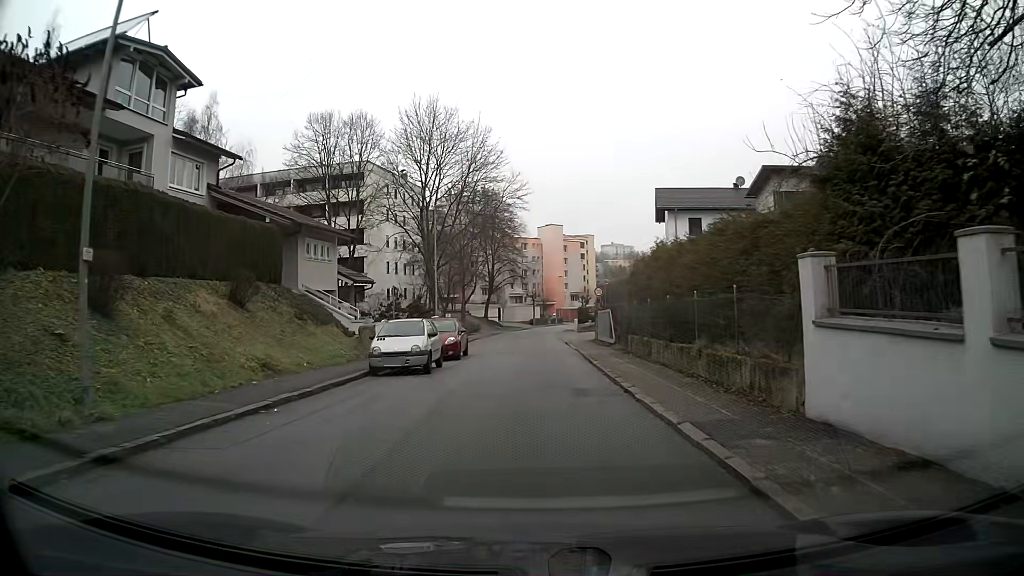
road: residential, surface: asphalt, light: Day
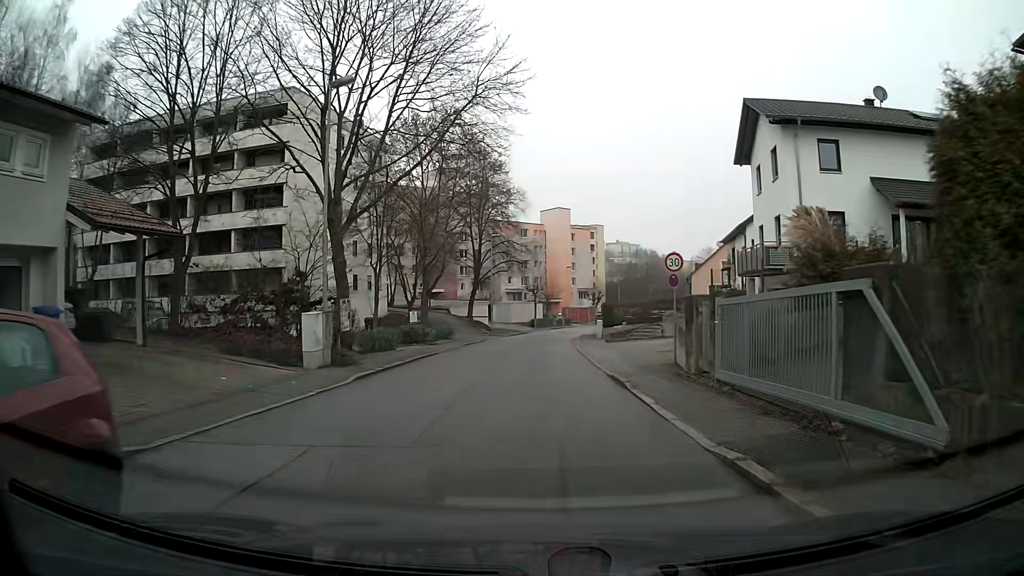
(-0.5, +22.6) m; -2°
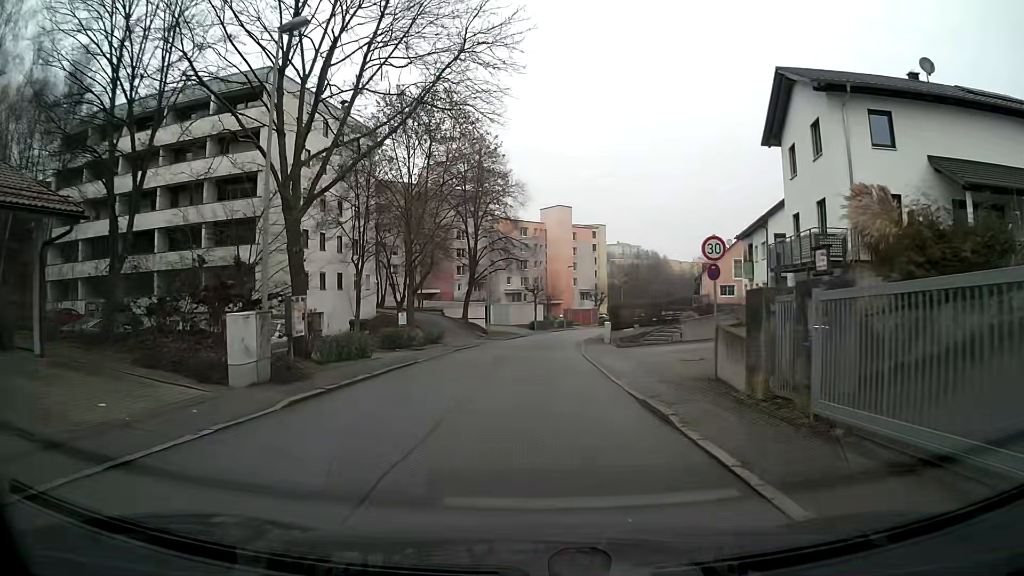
(0.0, +4.5) m; 0°
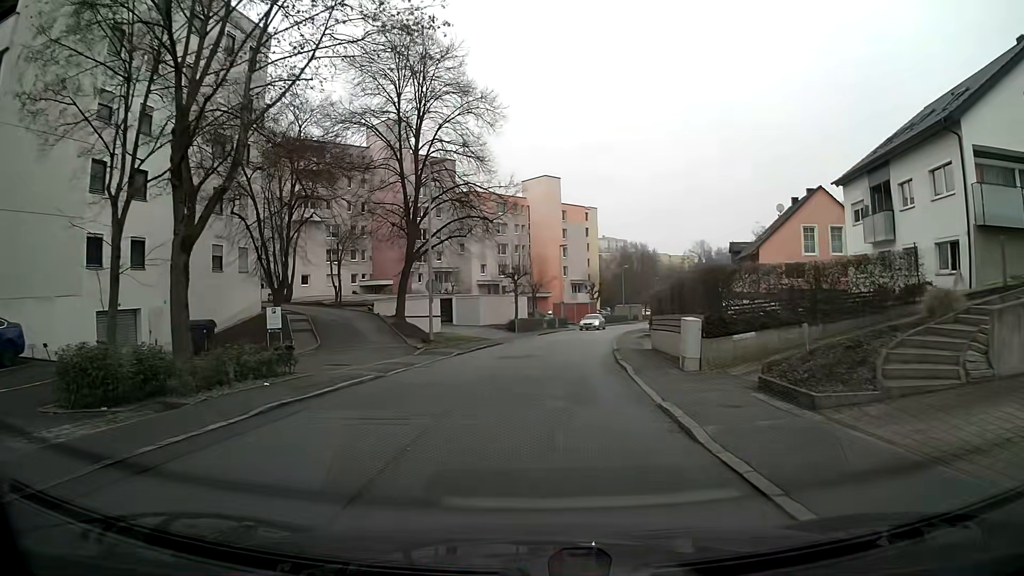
(+0.1, +22.6) m; +2°
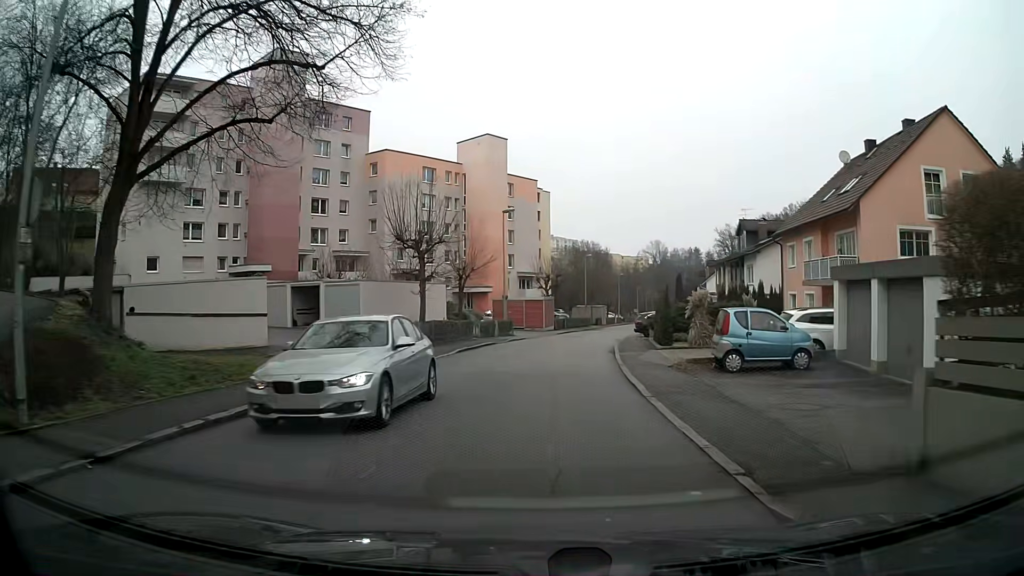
(+1.0, +22.4) m; +5°
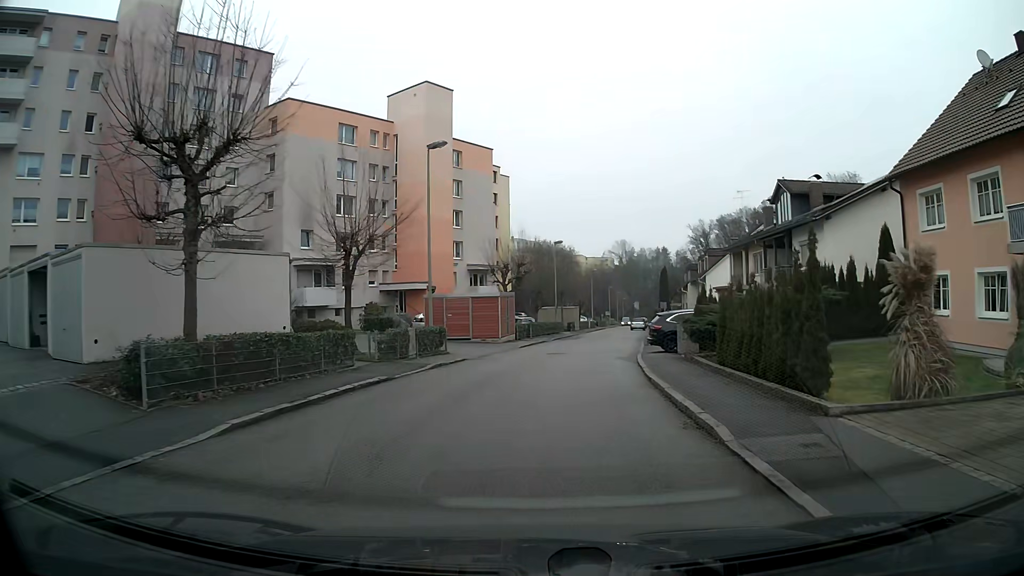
(+0.5, +17.9) m; +3°
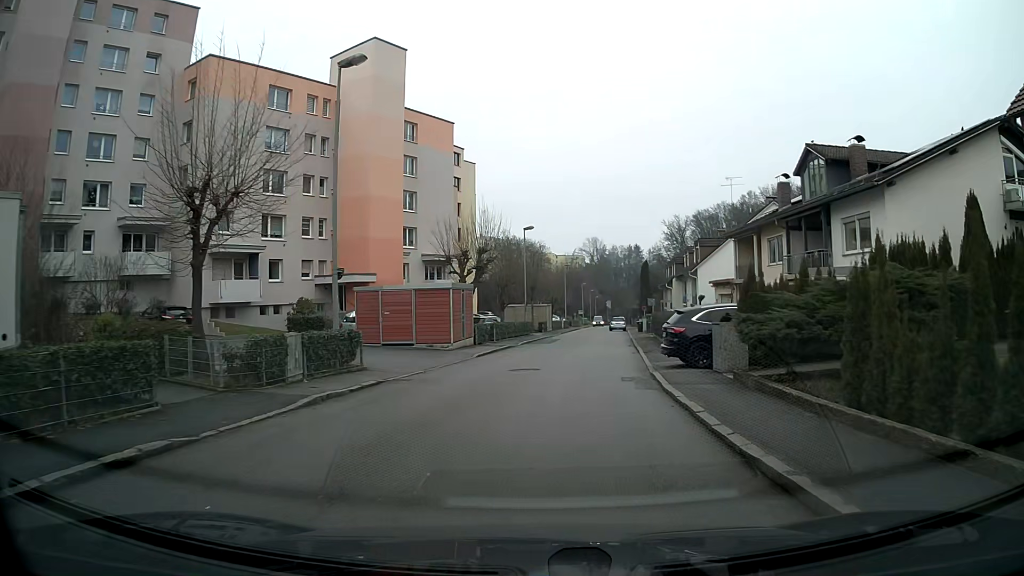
(+0.2, +8.9) m; +3°
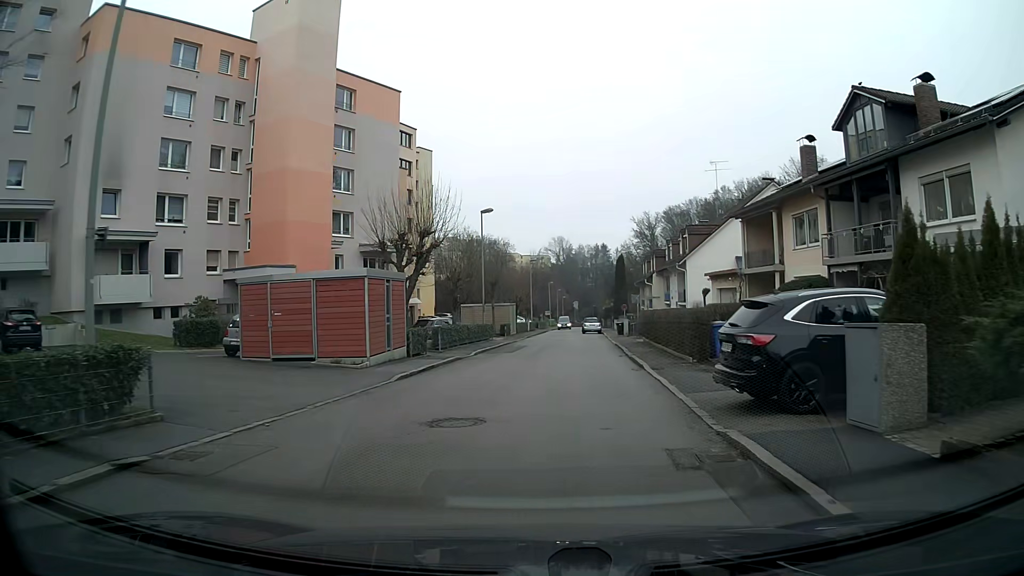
(+0.2, +9.0) m; +3°
(0, +10) (+1, +20) (+2, +30) (+2, +40) (+1, +50) (+1, +60) (+1, +70) (+2, +80) (+3, +90) (+3, +100) m
